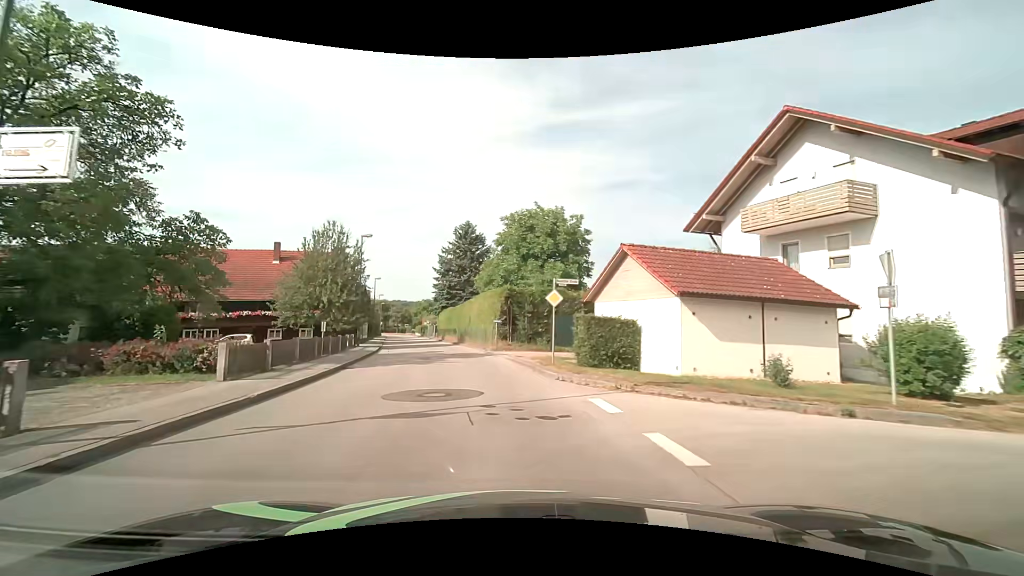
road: unclassified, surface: asphalt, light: Day
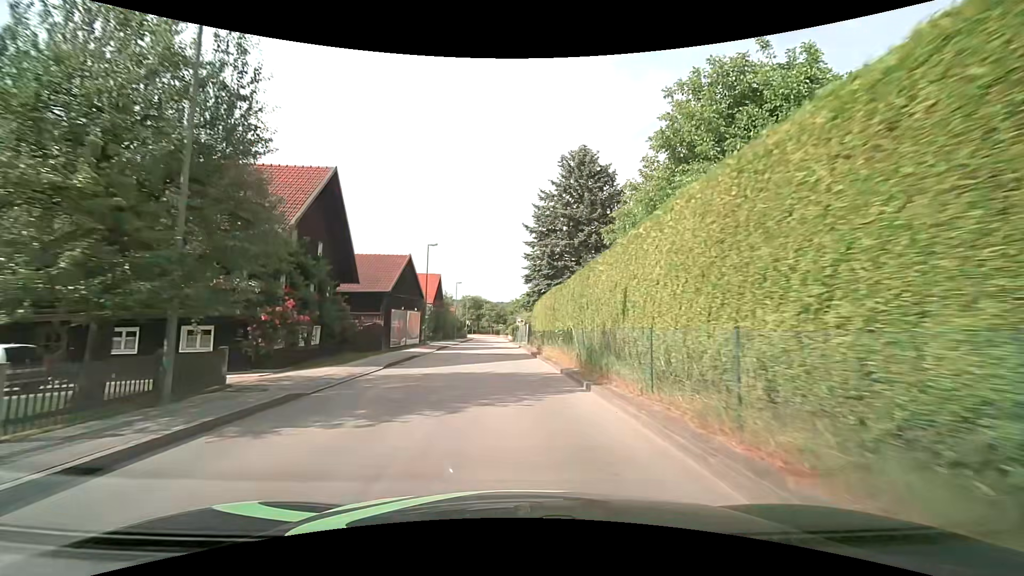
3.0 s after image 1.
(-3.3, +29.0) m; -11°
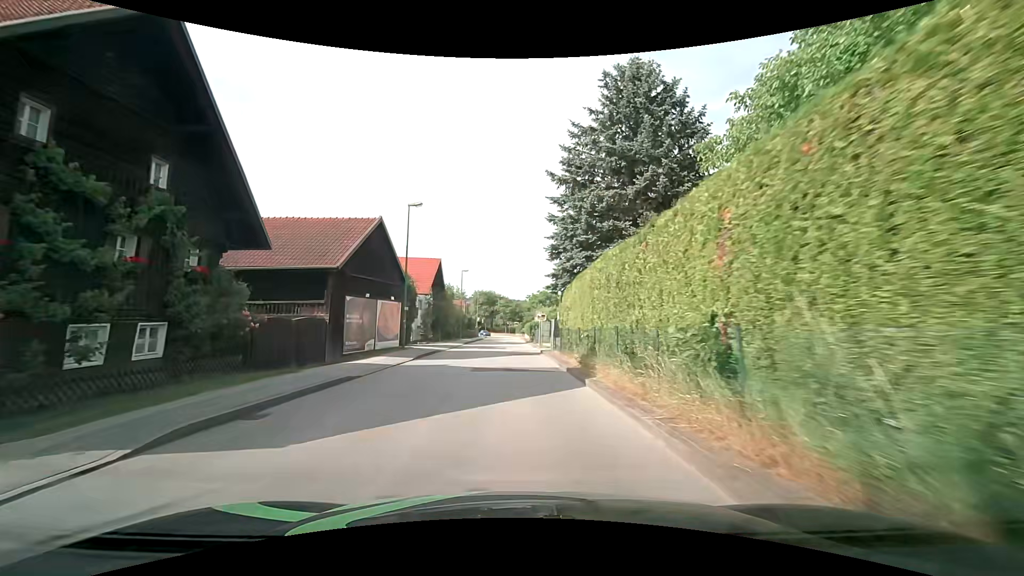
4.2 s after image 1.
(-0.2, +12.5) m; -2°
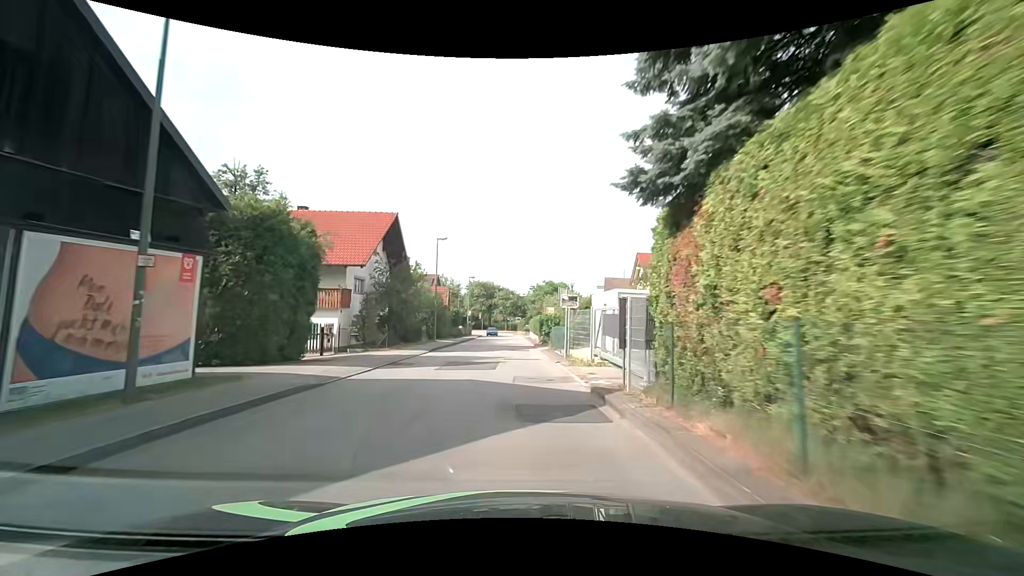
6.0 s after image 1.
(-0.1, +19.2) m; 0°
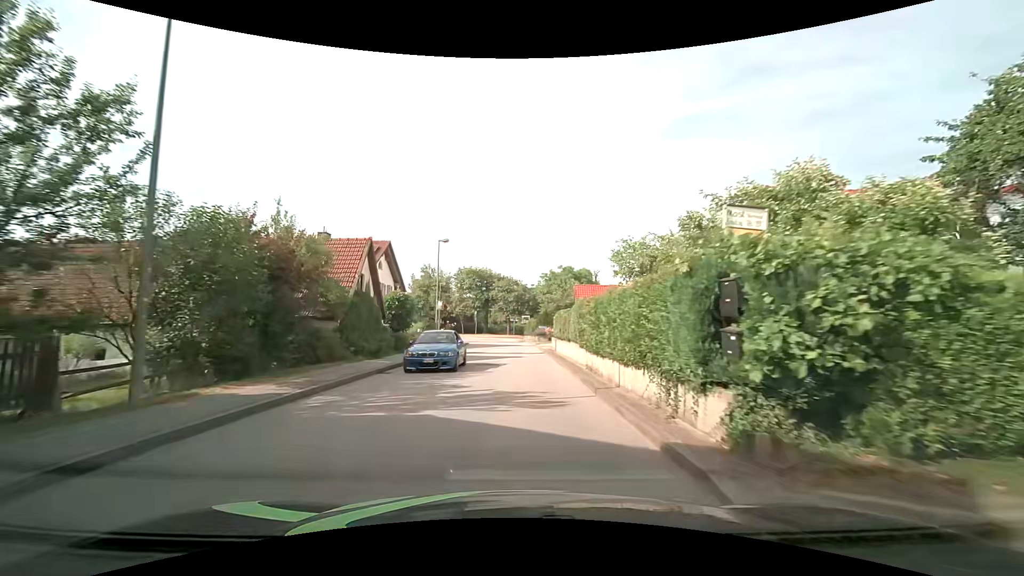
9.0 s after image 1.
(-0.4, +30.5) m; 0°
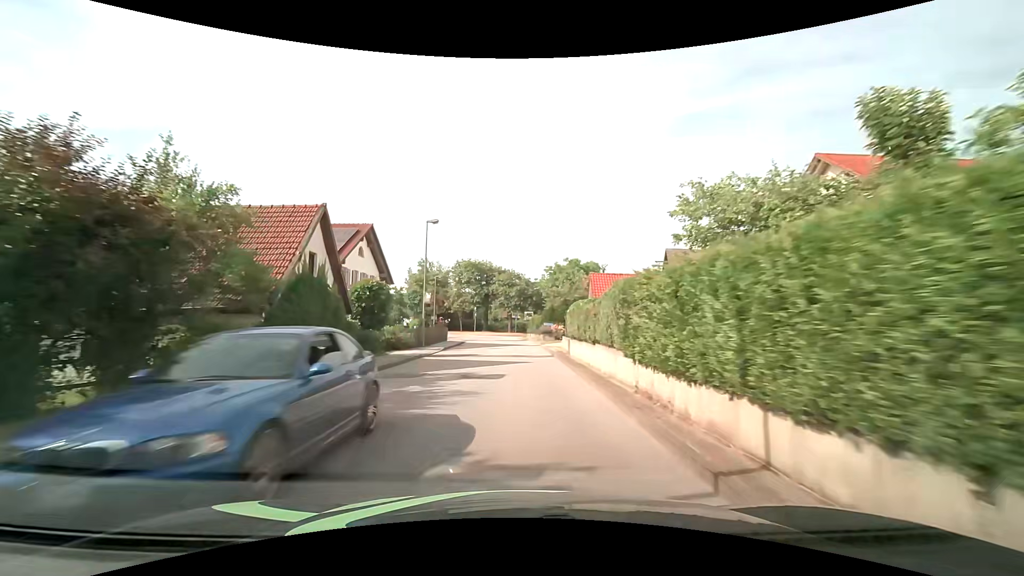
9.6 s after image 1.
(-0.1, +6.0) m; -1°
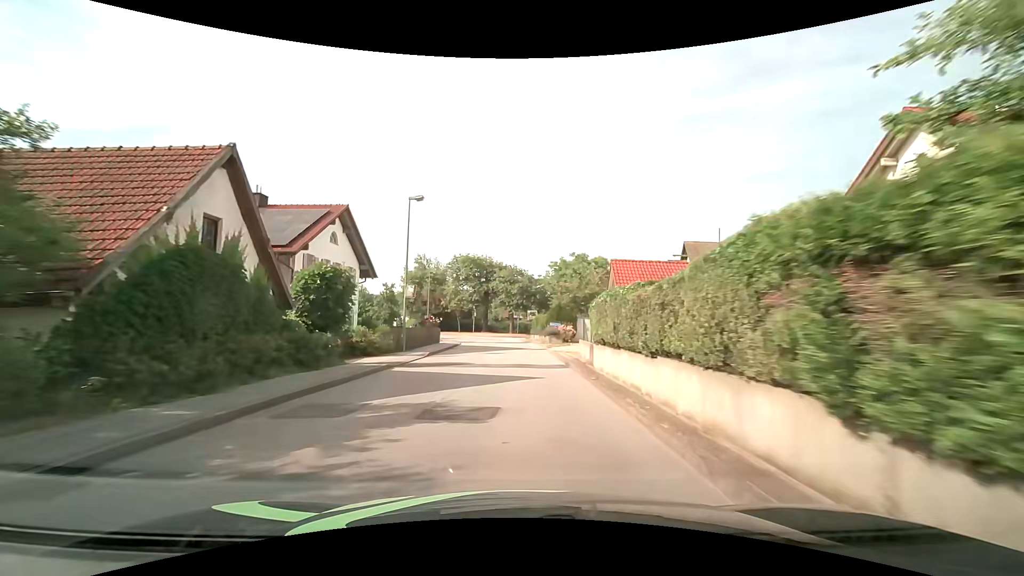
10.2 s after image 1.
(0.0, +5.9) m; 0°
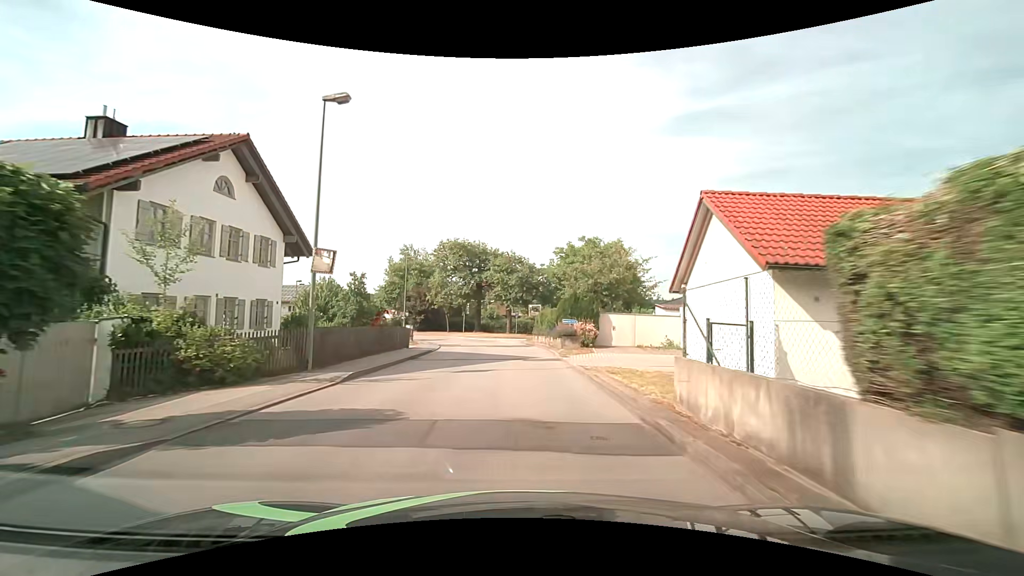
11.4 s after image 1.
(-0.1, +11.5) m; 0°
(0, +10) (0, +20) (-1, +30) (-2, +40) (-4, +50) (-9, +58) (-15, +66) (-22, +73) (-31, +77) (-41, +79) m
